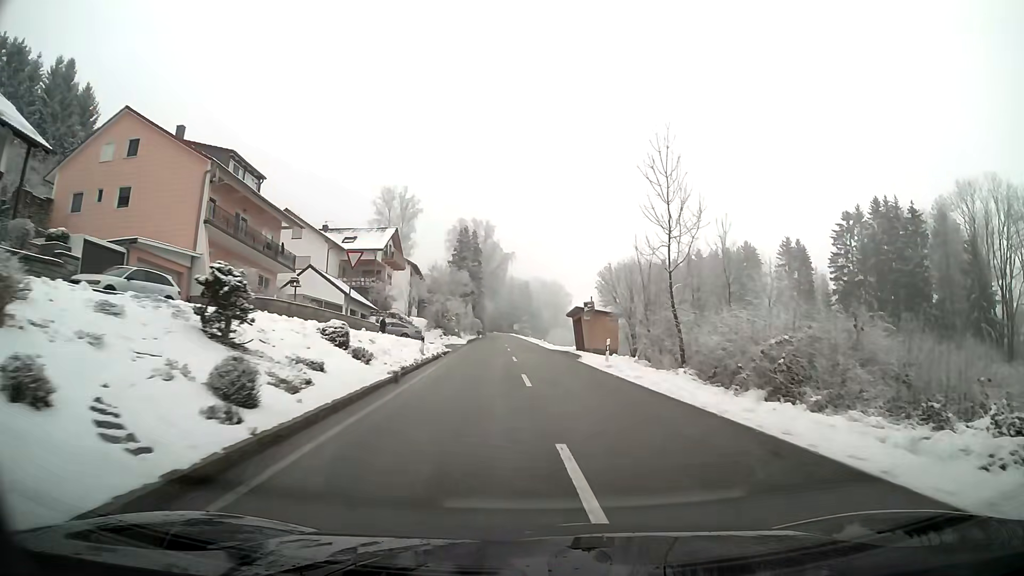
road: tertiary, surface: asphalt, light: Day
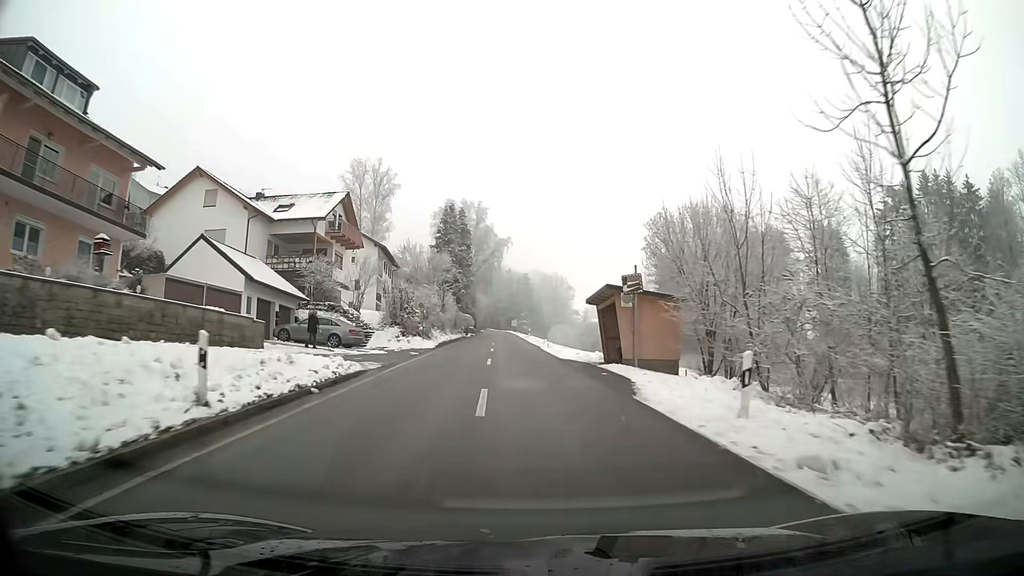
(-0.1, +18.2) m; -1°
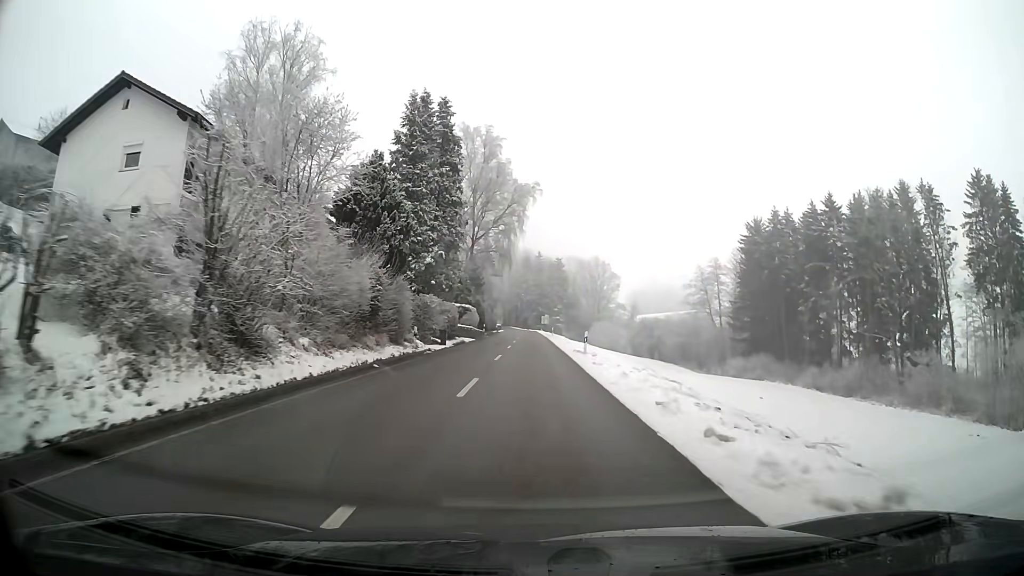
(-1.2, +46.1) m; -2°
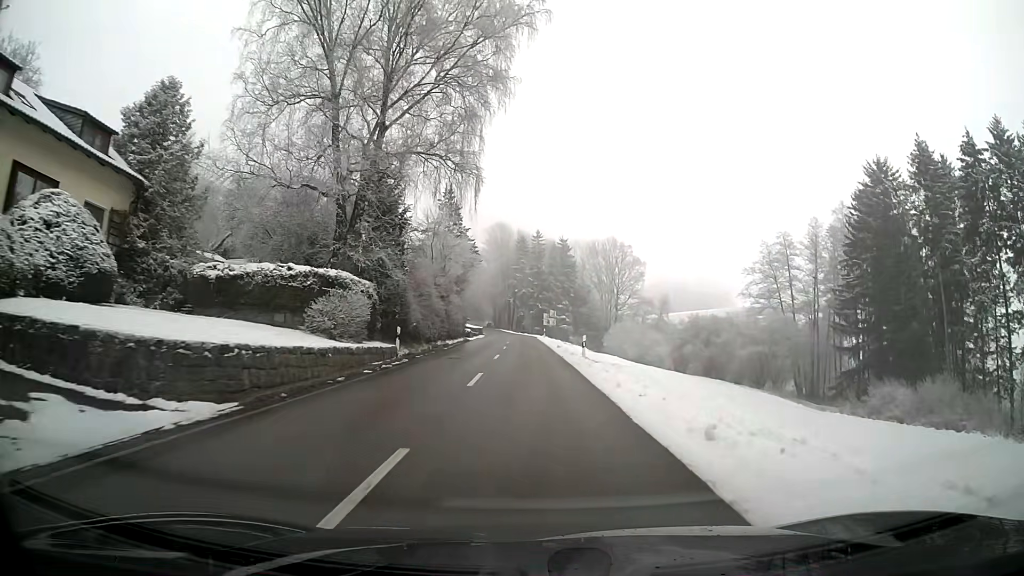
(0.0, +46.0) m; 0°
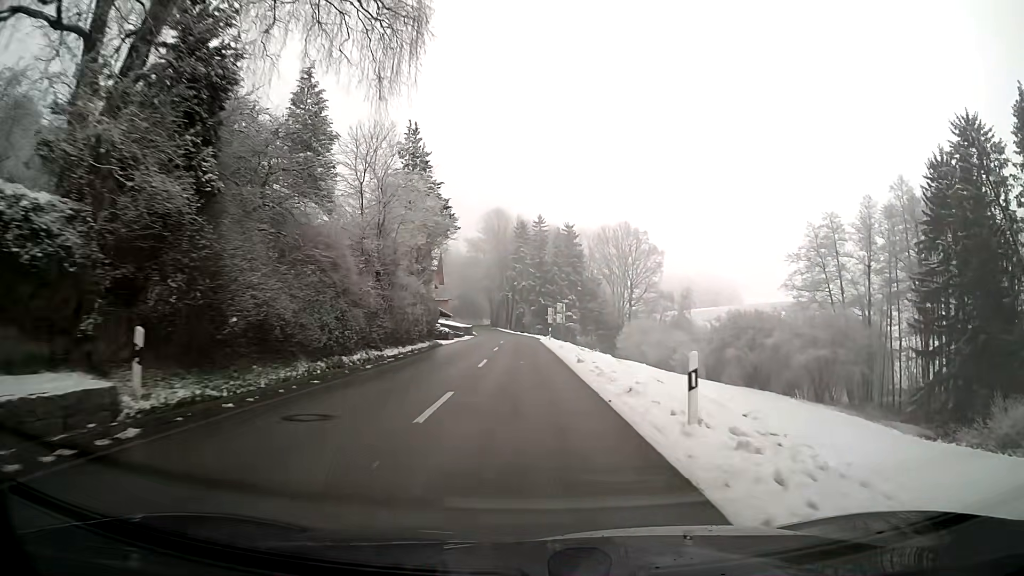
(0.0, +18.5) m; 0°
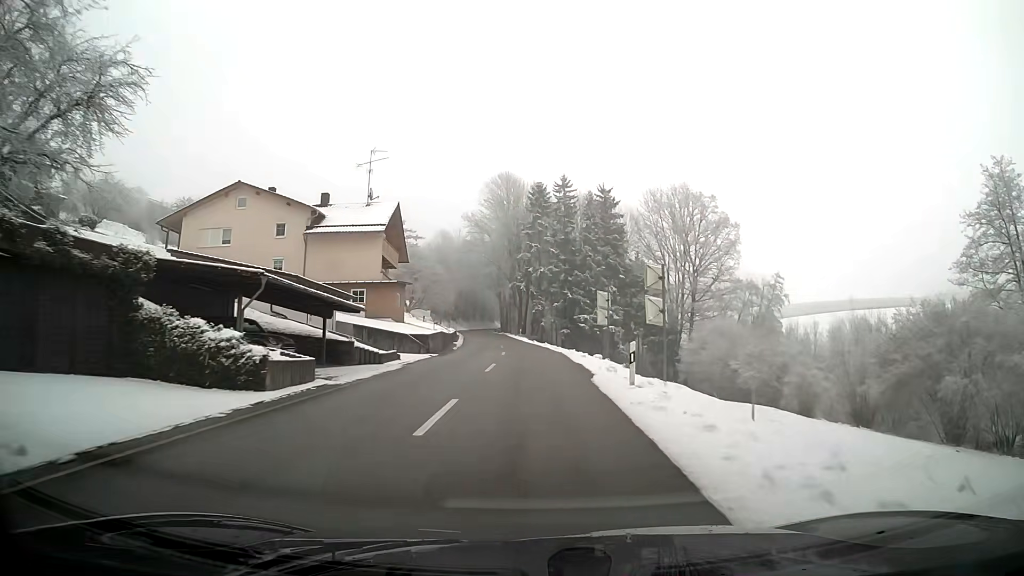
(-0.6, +37.1) m; -2°
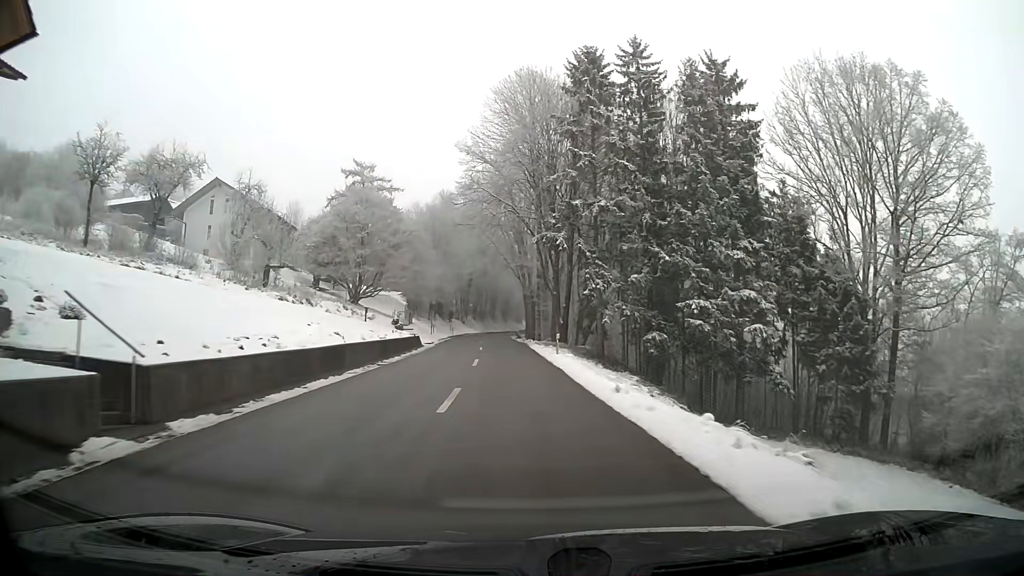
(-1.0, +46.5) m; -3°
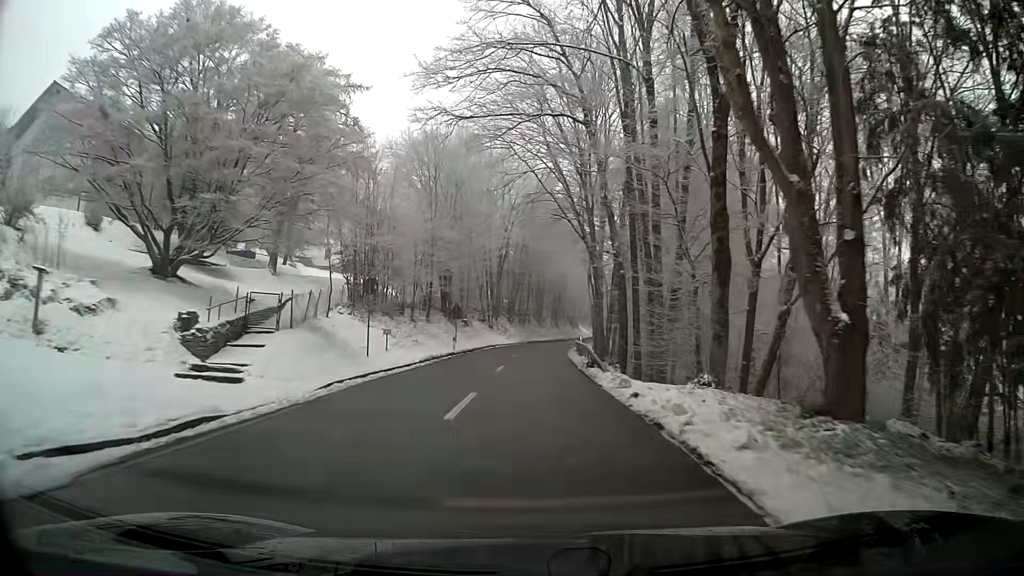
(-1.5, +37.3) m; -4°
